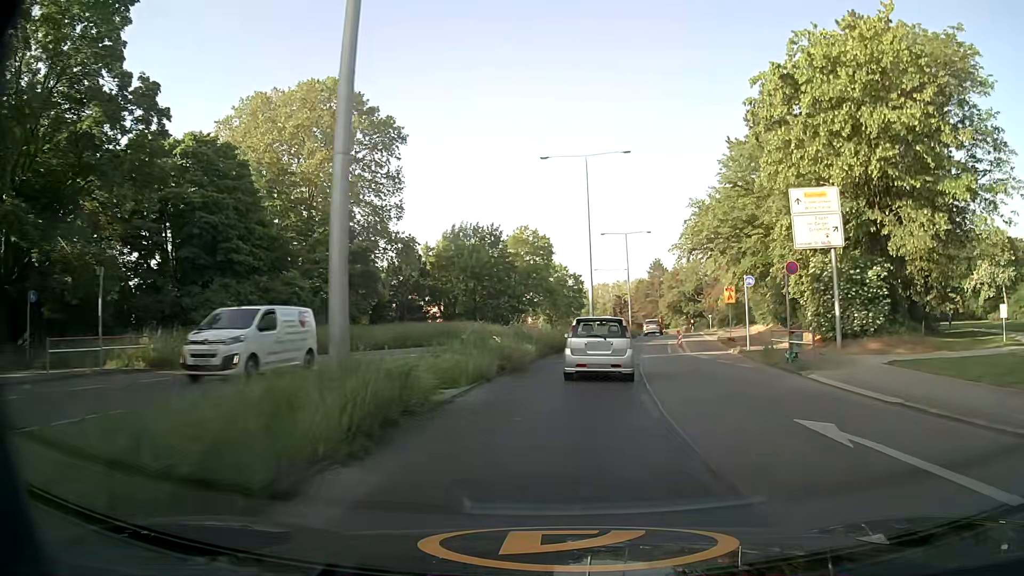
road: secondary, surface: asphalt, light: Day
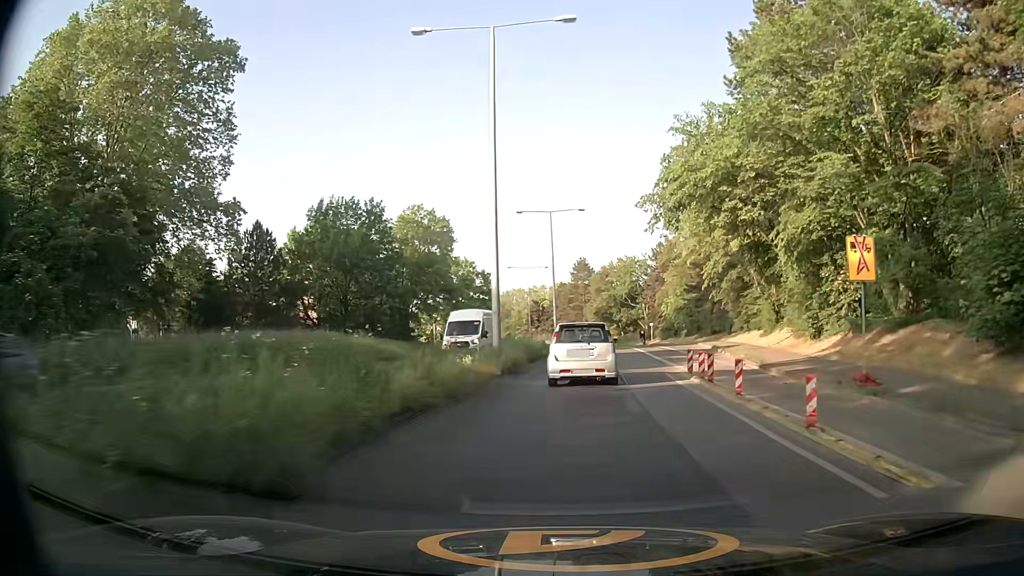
(+1.5, +23.6) m; +6°
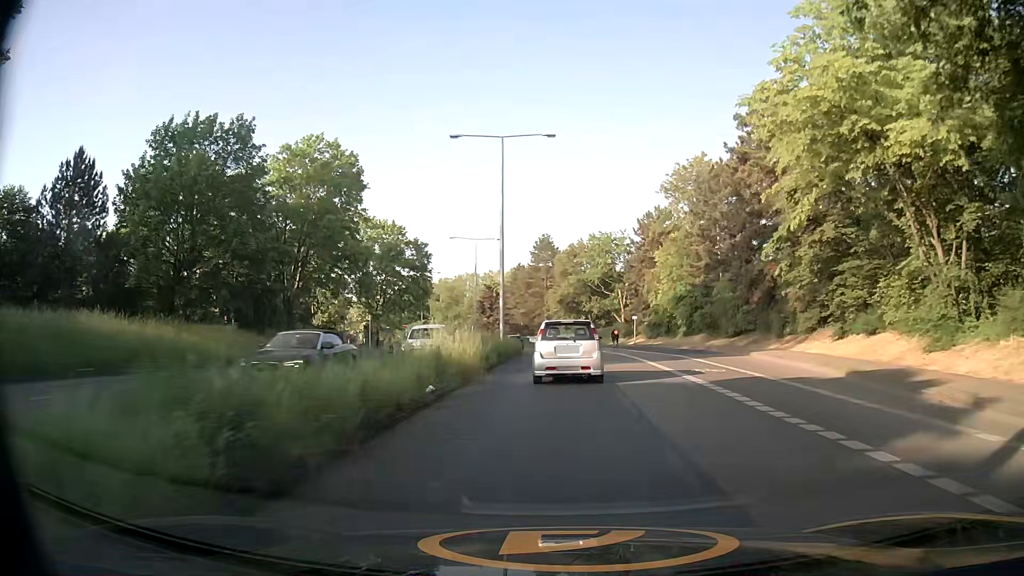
(+1.0, +24.0) m; +4°
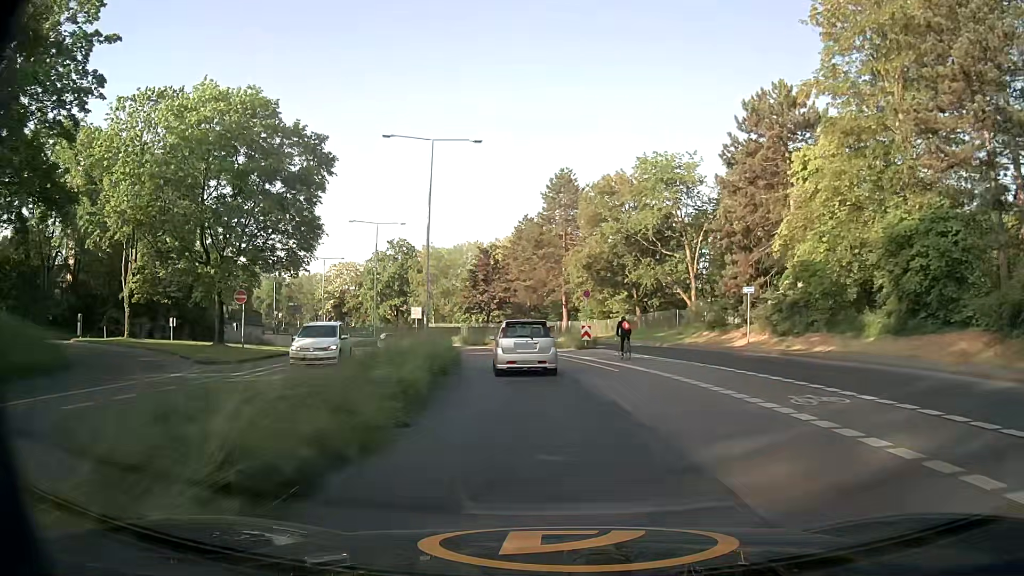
(-0.1, +39.7) m; -2°
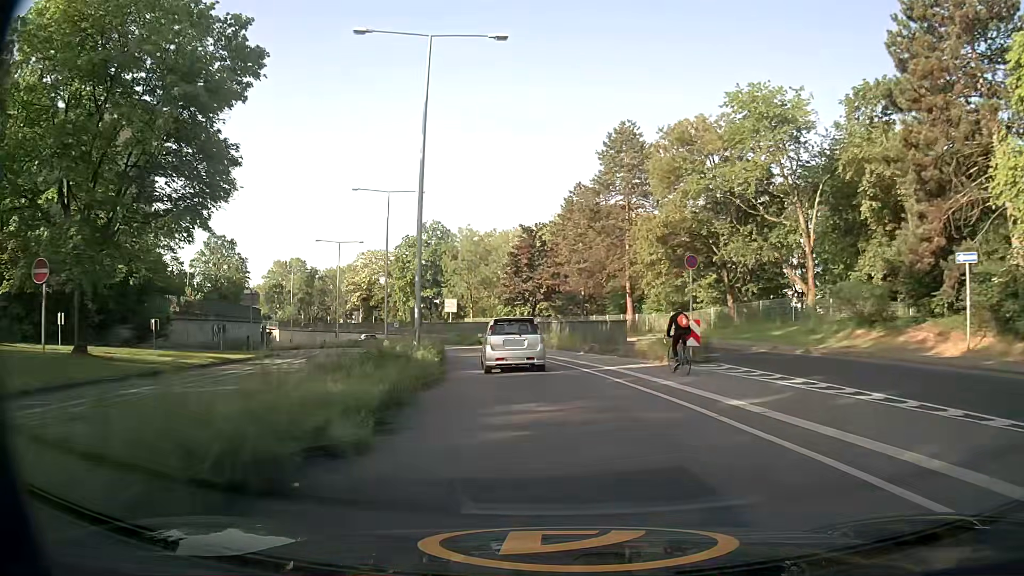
(-0.5, +16.5) m; -5°
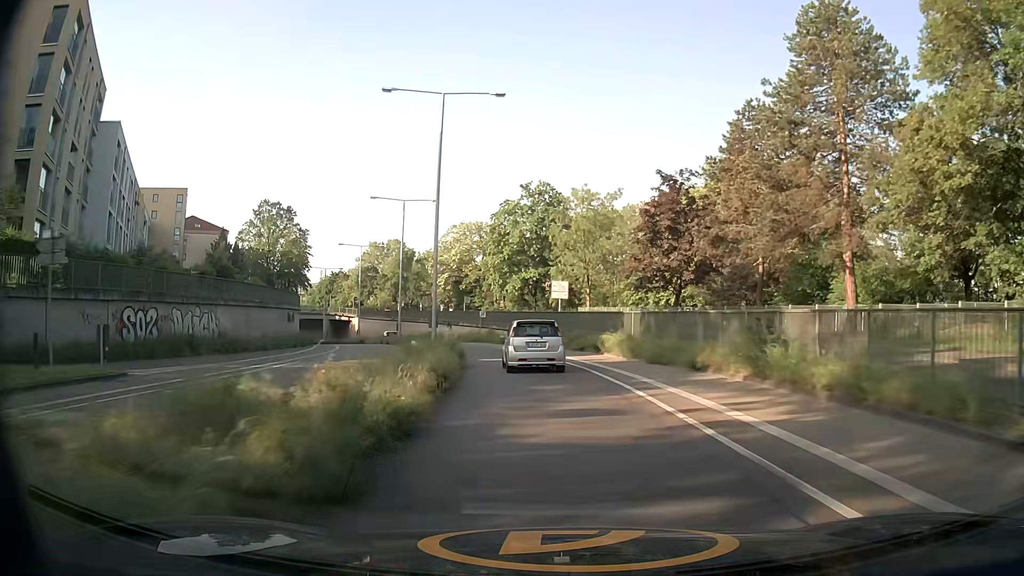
(-2.0, +24.8) m; -10°
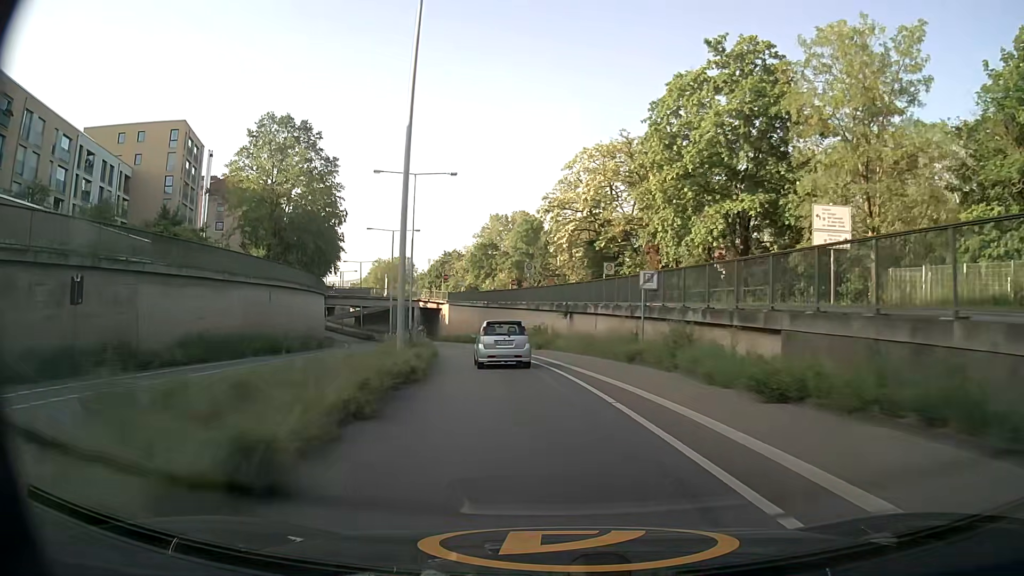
(-4.6, +42.8) m; -12°
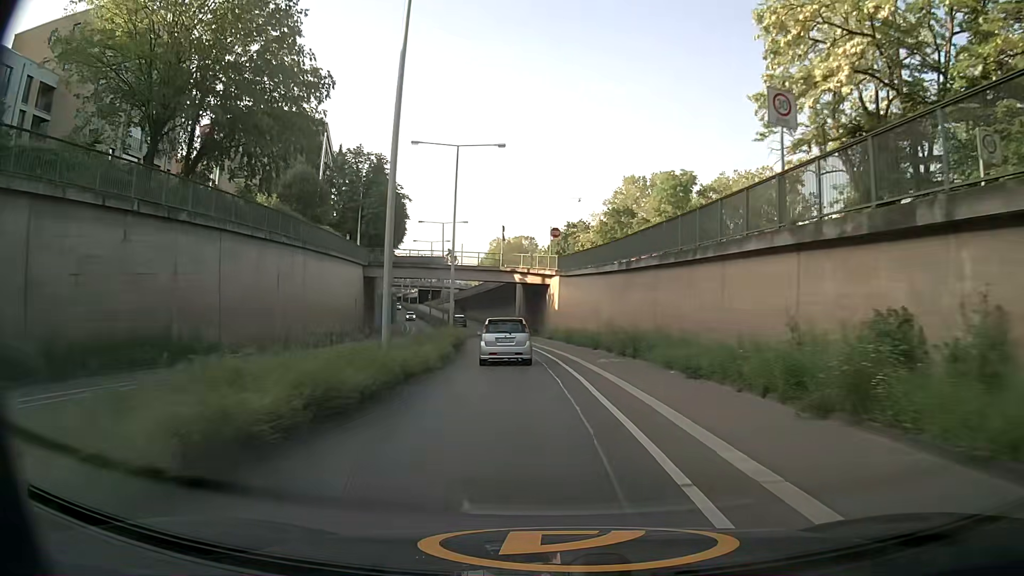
(-3.6, +36.2) m; -11°
(0, +10) (-1, +20) (-1, +30) (-2, +40) (-3, +50) (-5, +60) (-6, +70) (-7, +80) (-9, +89) (-11, +99) m
